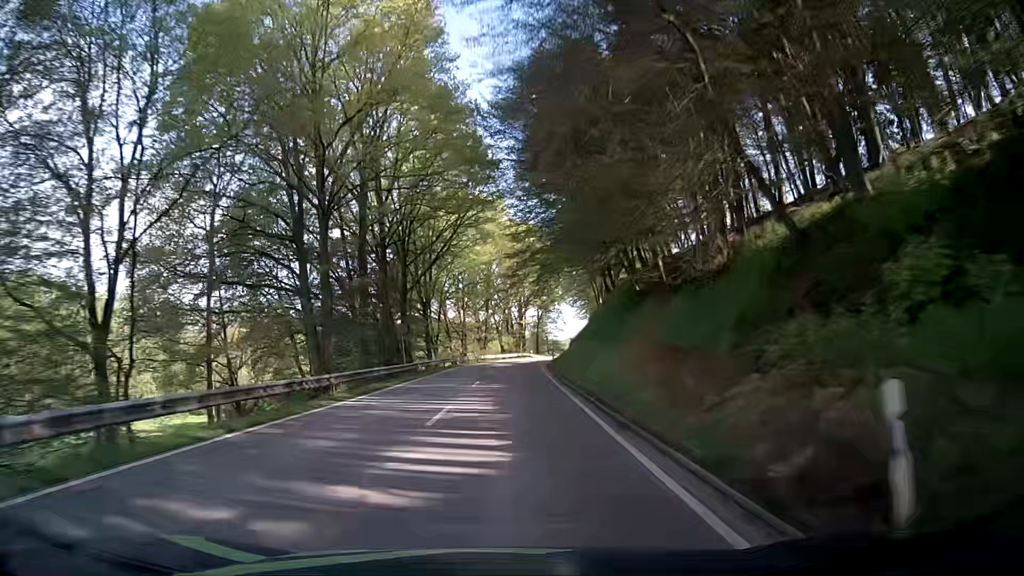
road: secondary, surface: asphalt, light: Day
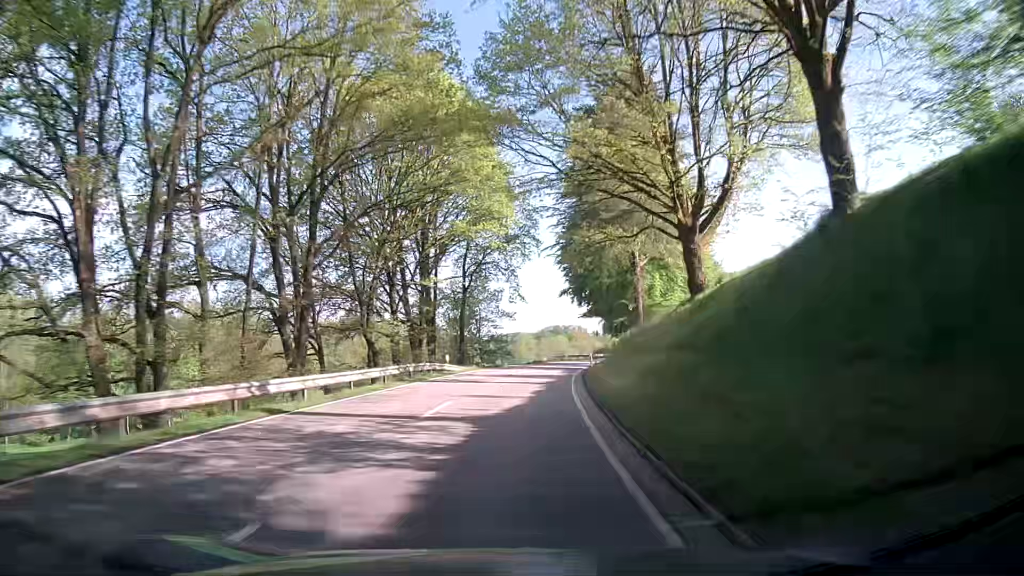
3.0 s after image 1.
(+2.7, +58.9) m; +7°
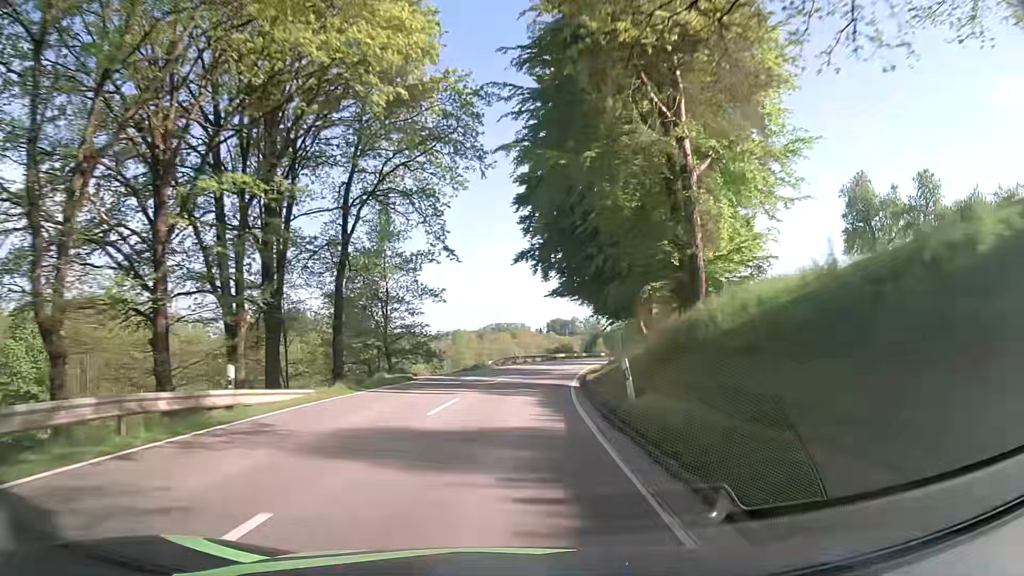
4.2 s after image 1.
(+1.1, +23.6) m; +5°
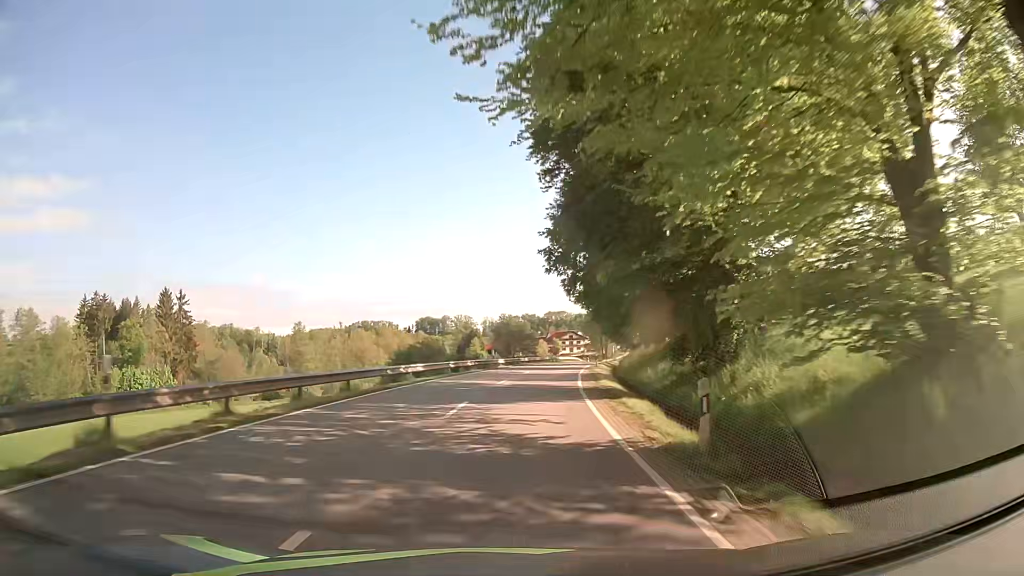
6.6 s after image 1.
(+4.5, +47.9) m; +11°
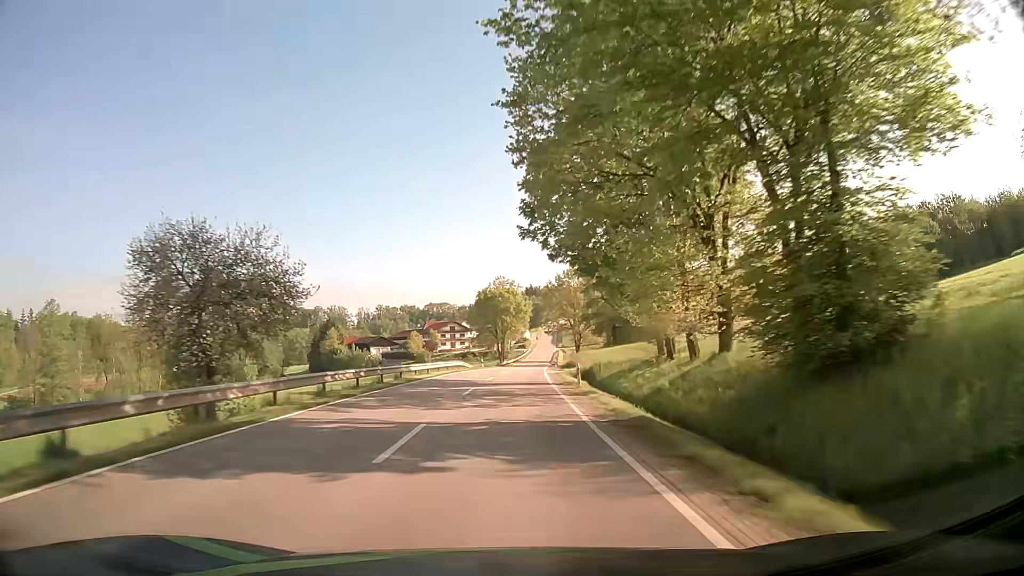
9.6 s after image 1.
(+6.3, +64.6) m; +10°
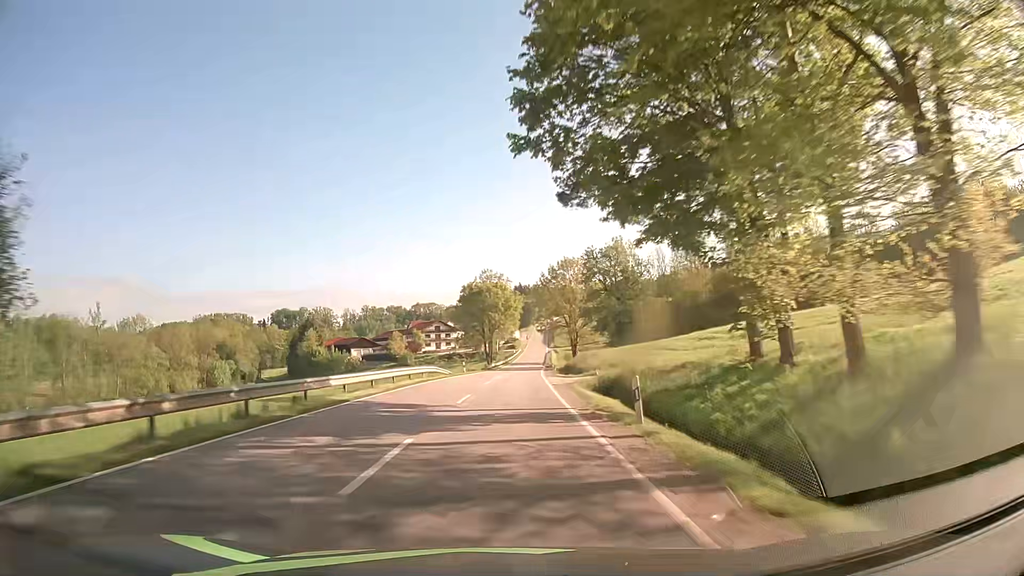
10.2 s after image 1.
(+0.2, +13.7) m; +1°
